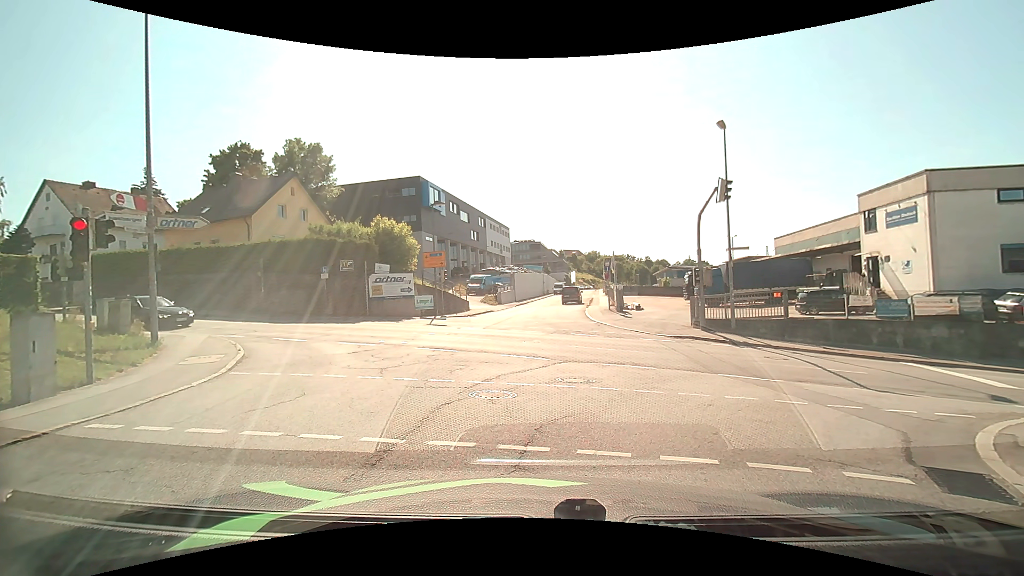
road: residential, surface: asphalt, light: Day
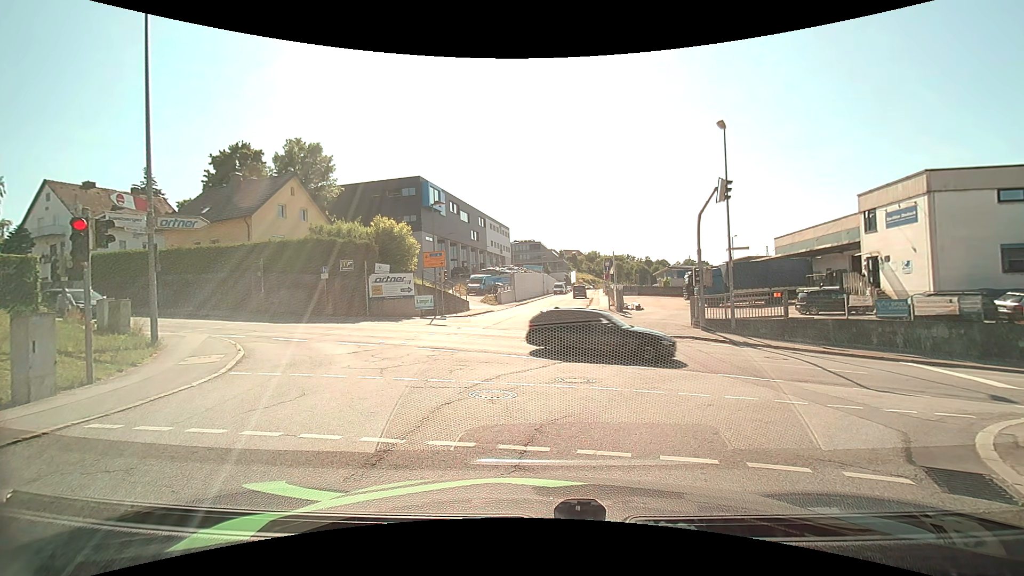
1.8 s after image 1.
(0.0, 0.0) m; 0°
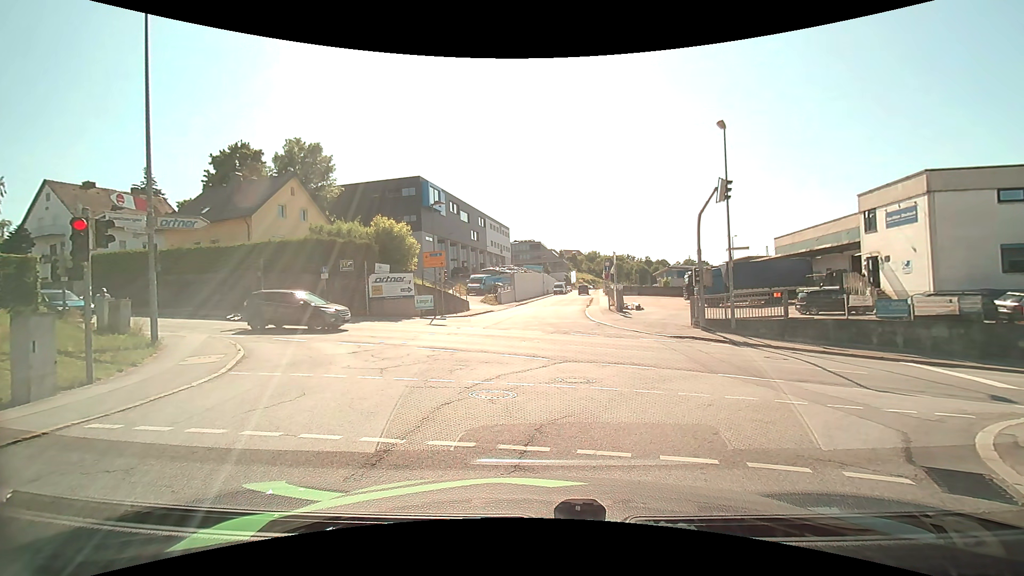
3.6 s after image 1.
(0.0, 0.0) m; 0°
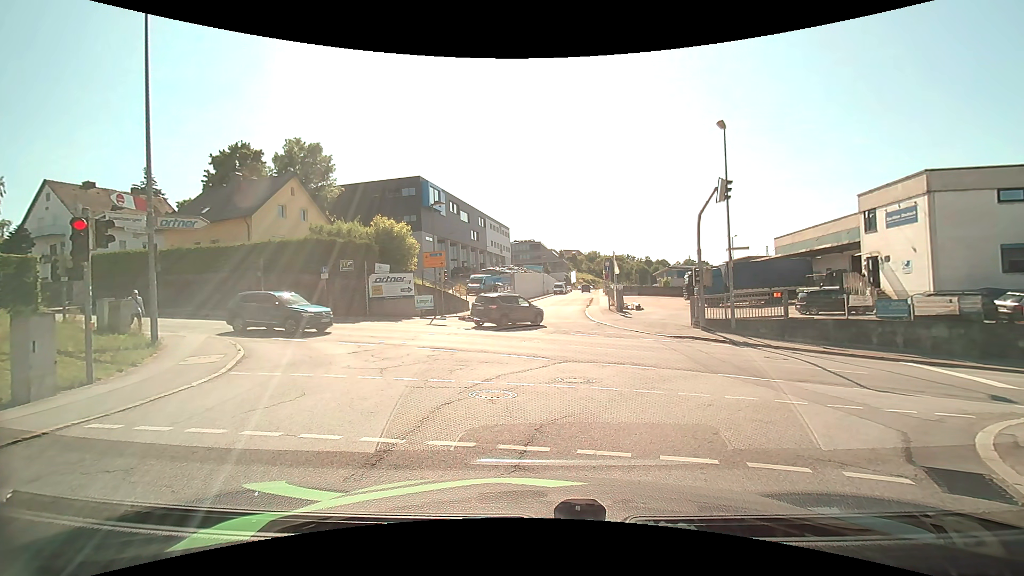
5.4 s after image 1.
(0.0, 0.0) m; 0°
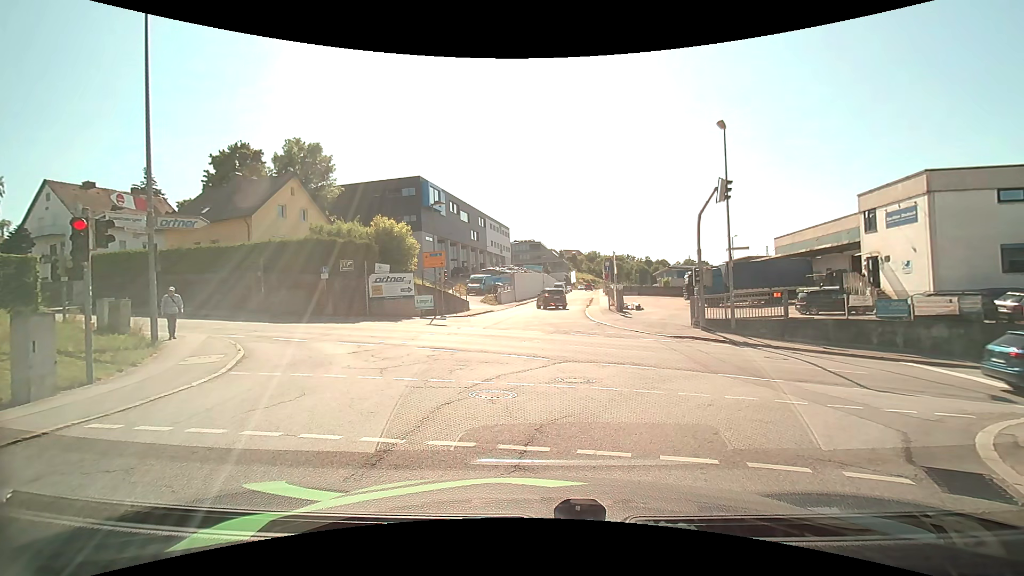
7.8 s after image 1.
(0.0, 0.0) m; 0°
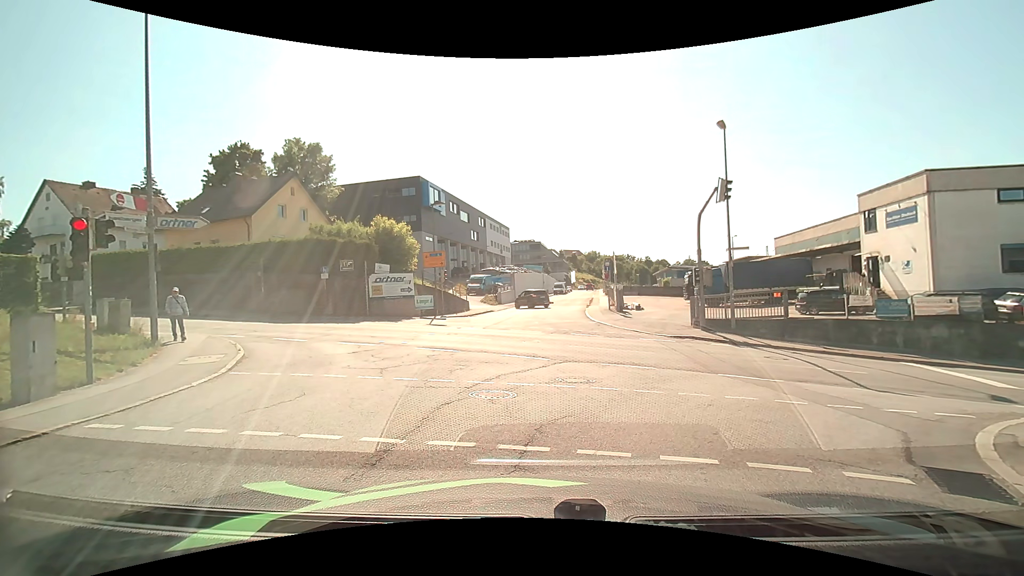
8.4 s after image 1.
(0.0, 0.0) m; 0°
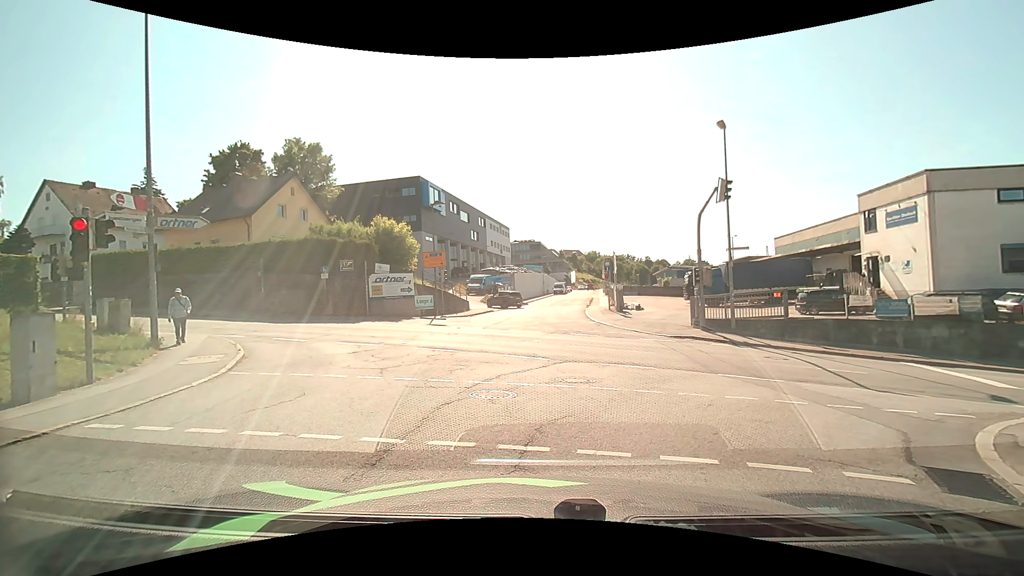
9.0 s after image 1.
(0.0, 0.0) m; 0°
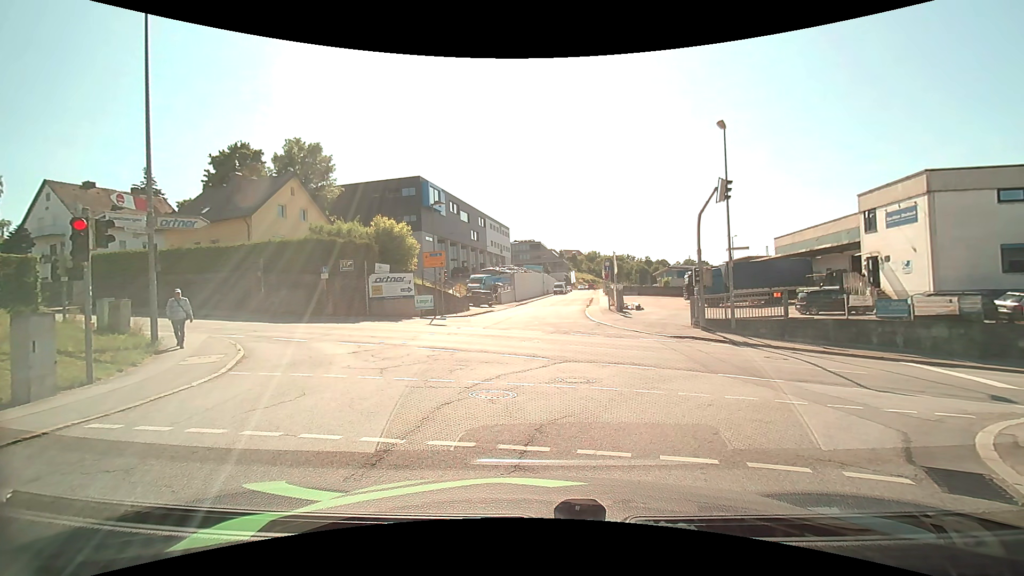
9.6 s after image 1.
(0.0, 0.0) m; 0°
(0, +10) (-3, +19) (-11, +26) (-20, +29) (-30, +32) (-39, +34) (-49, +37) (-59, +40) (-68, +43) (-78, +46) m
